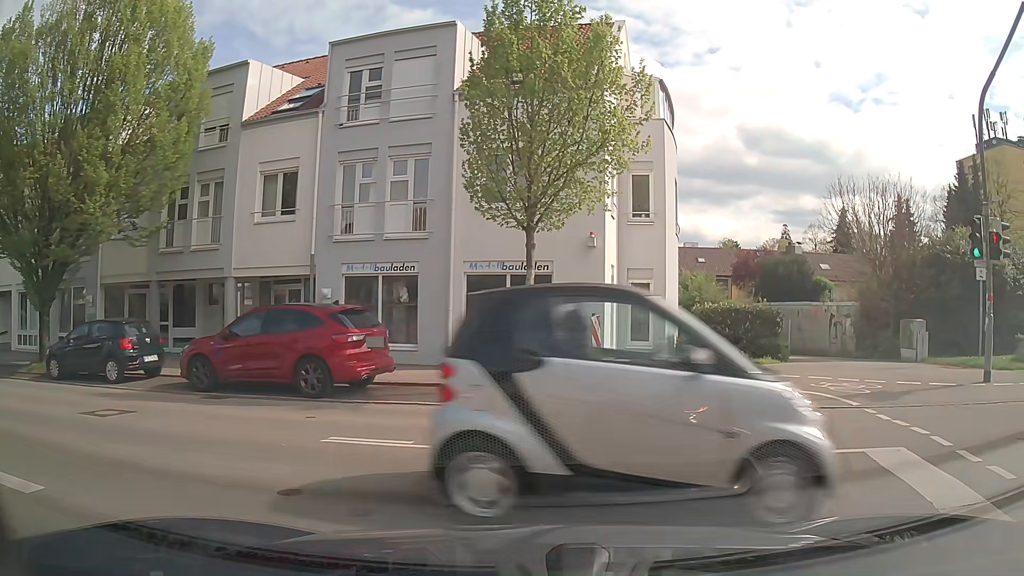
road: residential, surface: asphalt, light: Day
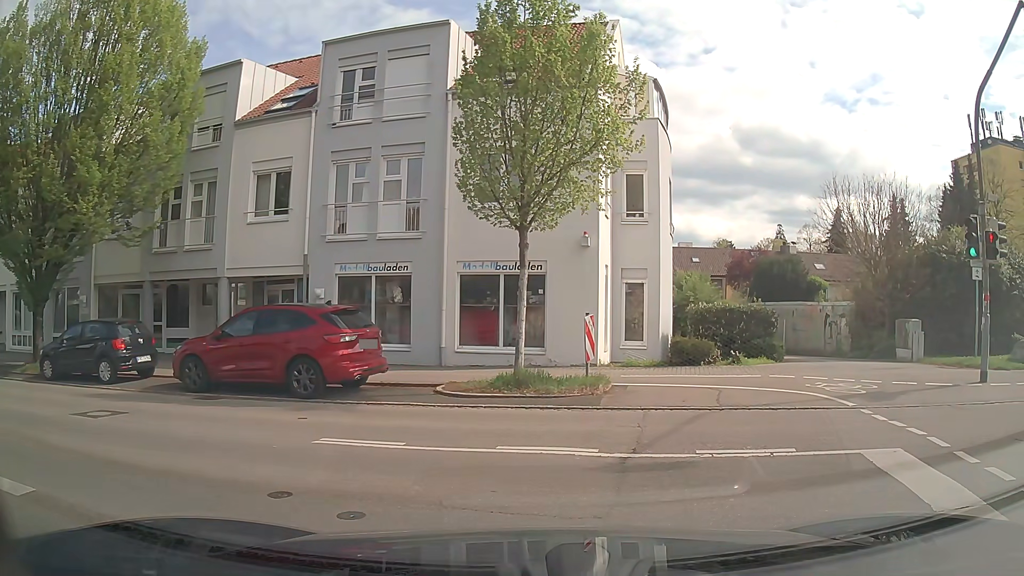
(0.0, +0.1) m; 0°
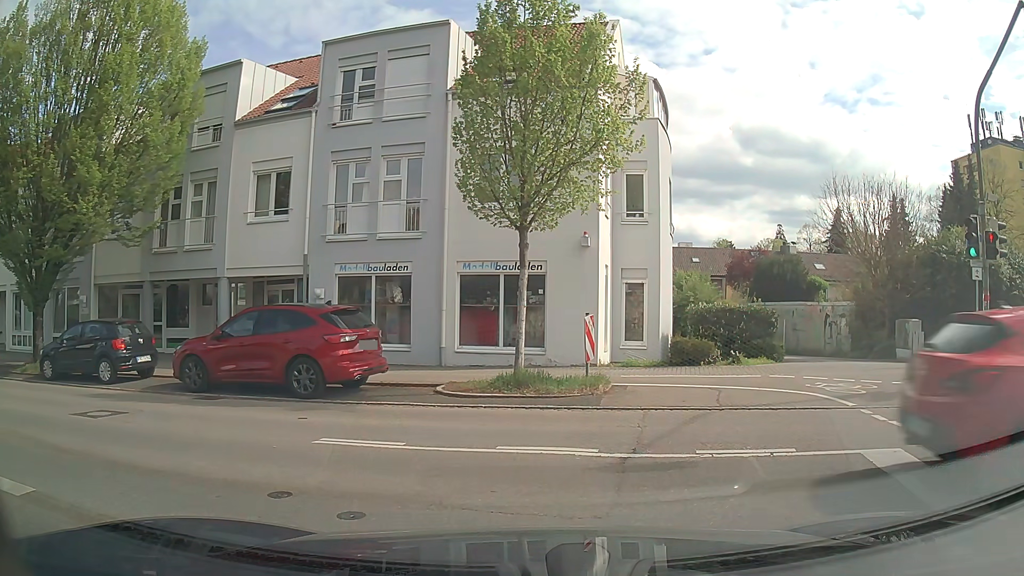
(0.0, 0.0) m; 0°
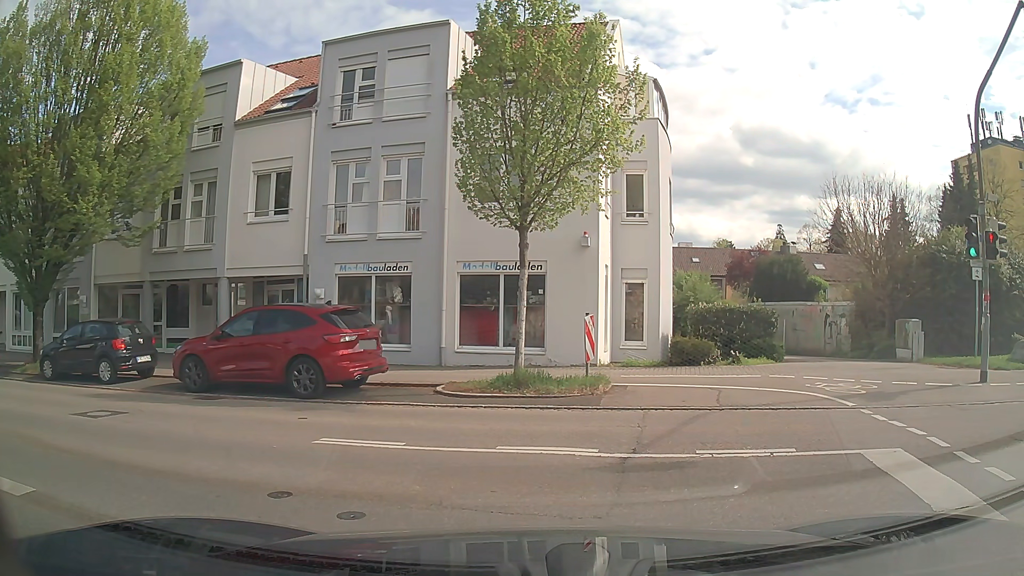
(0.0, 0.0) m; 0°
